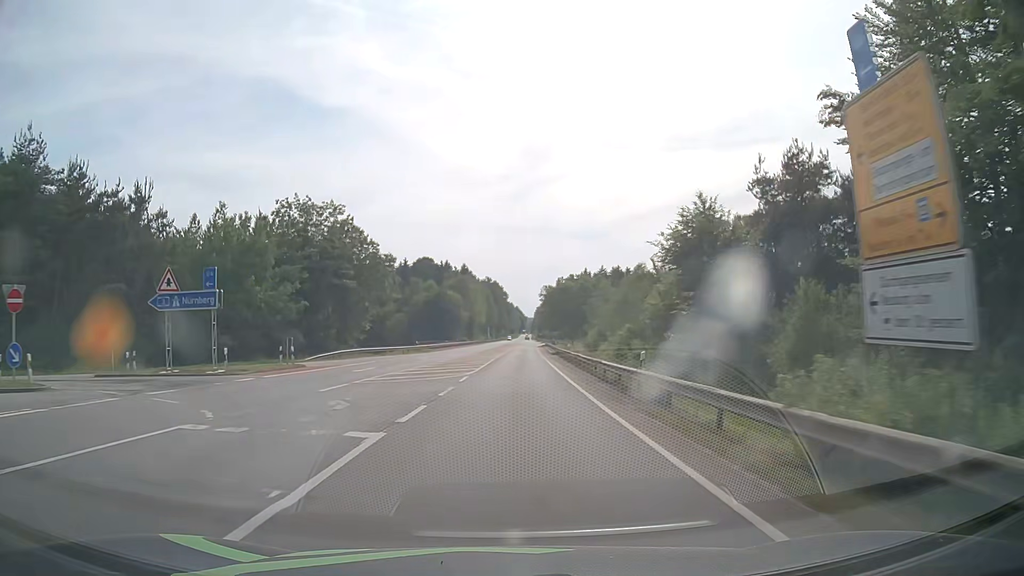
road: secondary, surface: asphalt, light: Day
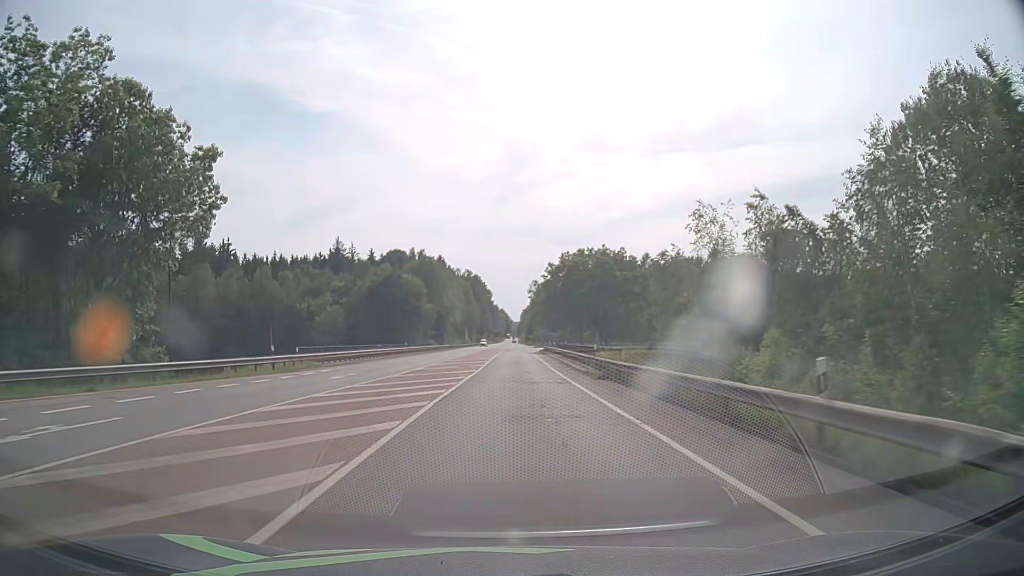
(+0.7, +43.1) m; +1°
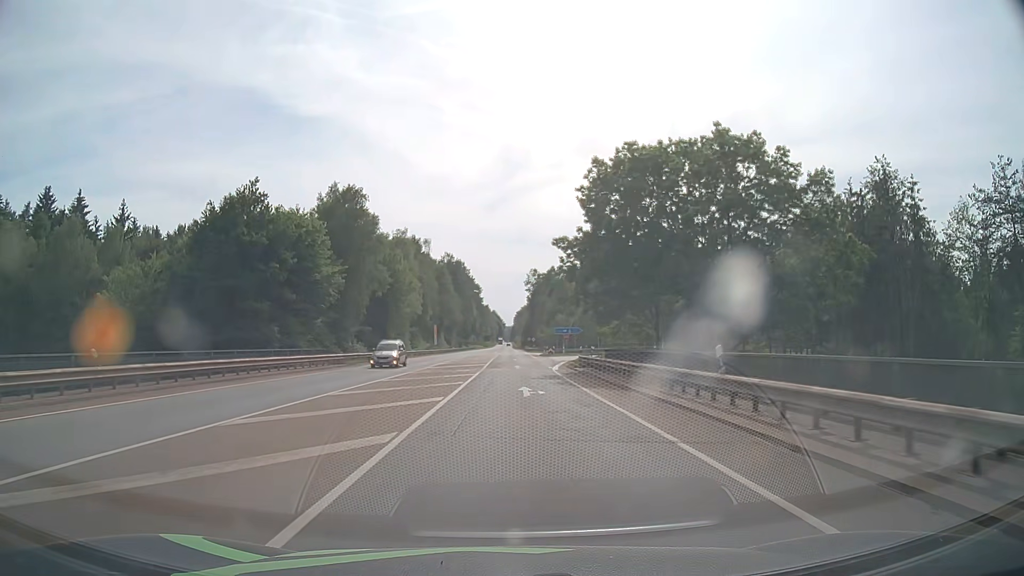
(+0.5, +53.6) m; +1°
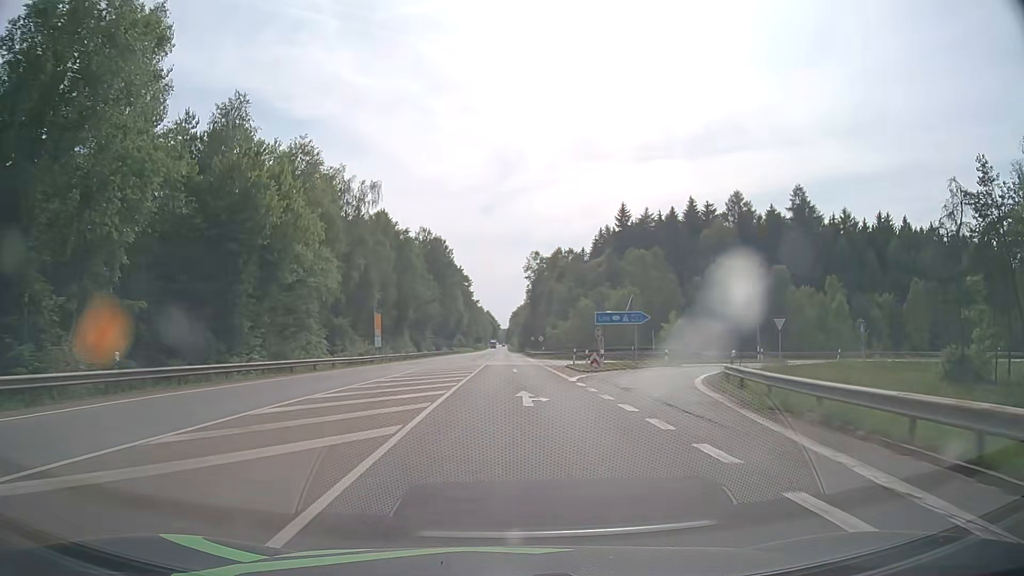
(+0.2, +42.9) m; 0°
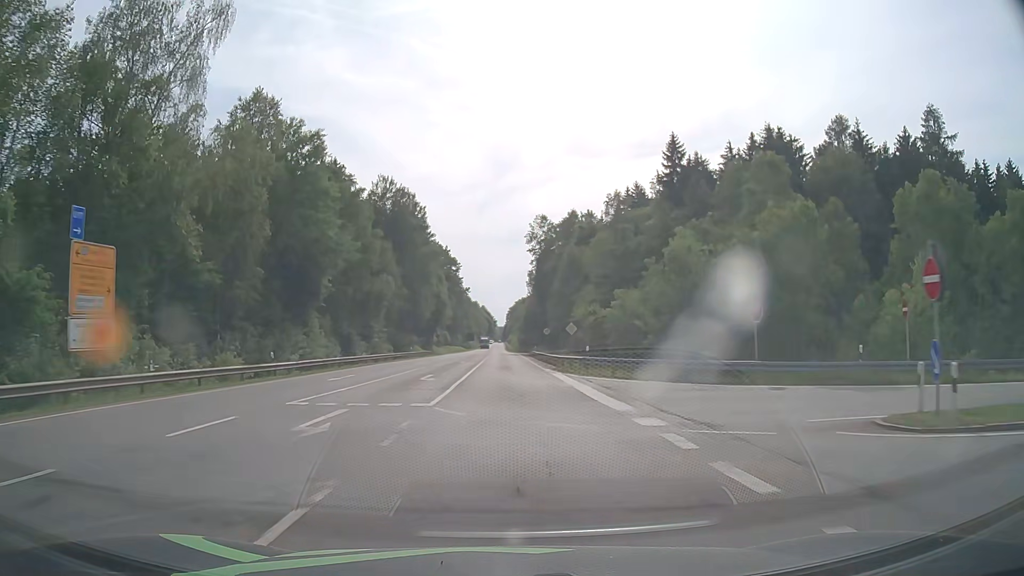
(+0.2, +42.9) m; 0°
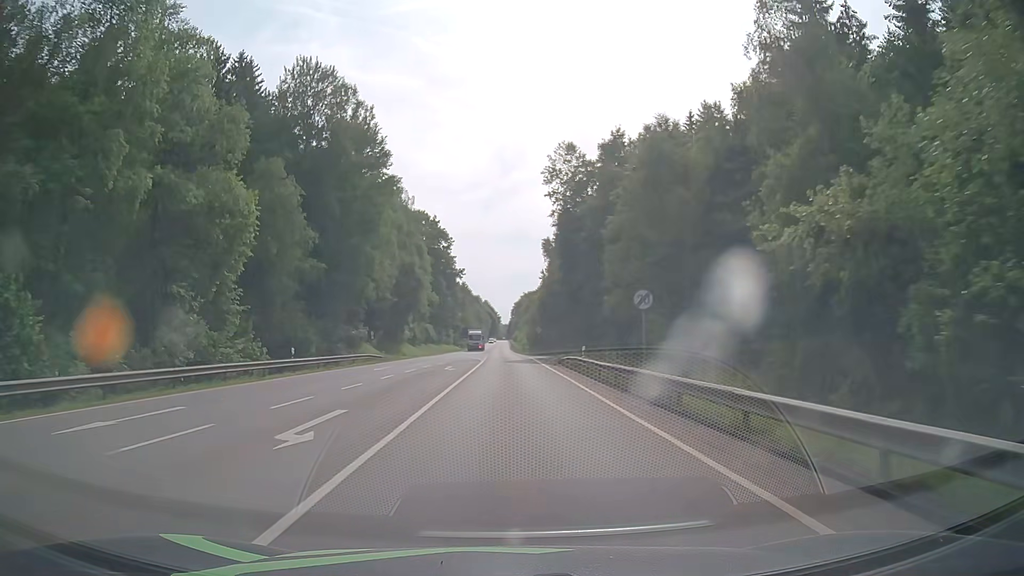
(+0.1, +43.0) m; 0°
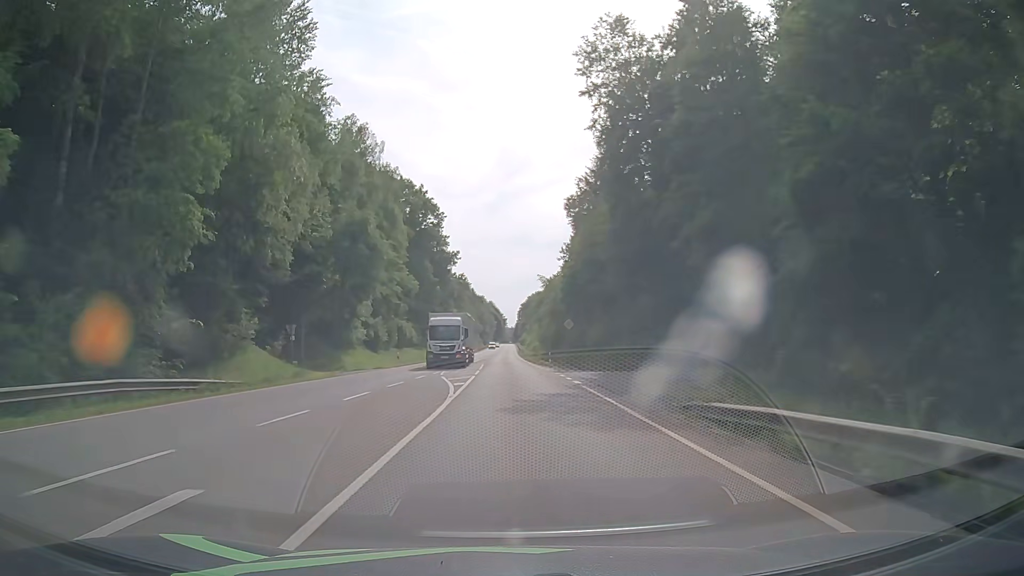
(-0.1, +32.6) m; 0°
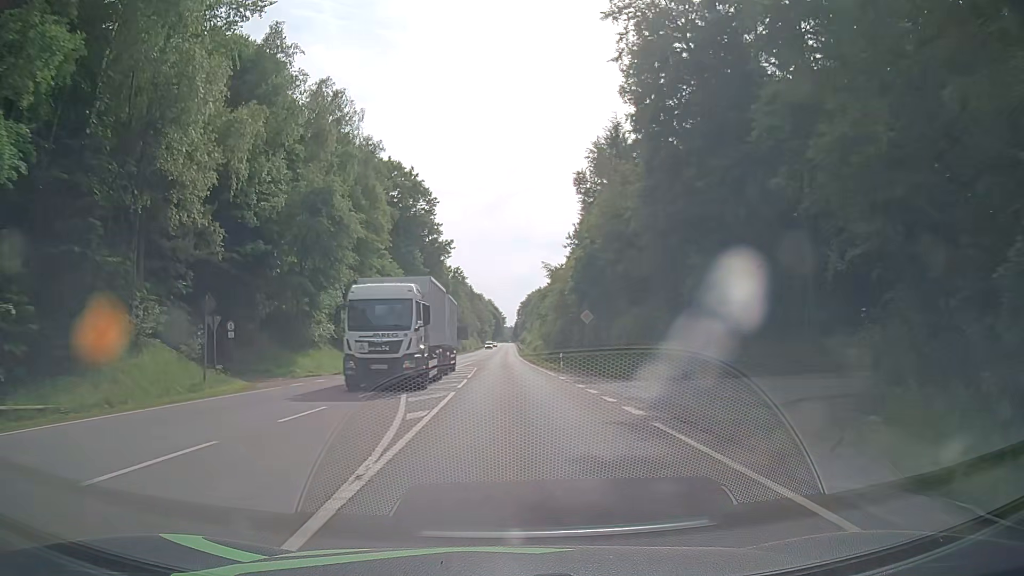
(0.0, +11.3) m; 0°
(0, +10) (0, +20) (0, +30) (0, +40) (-1, +50) (-1, +60) (-1, +70) (-1, +80) (-1, +90) (-1, +100) m
